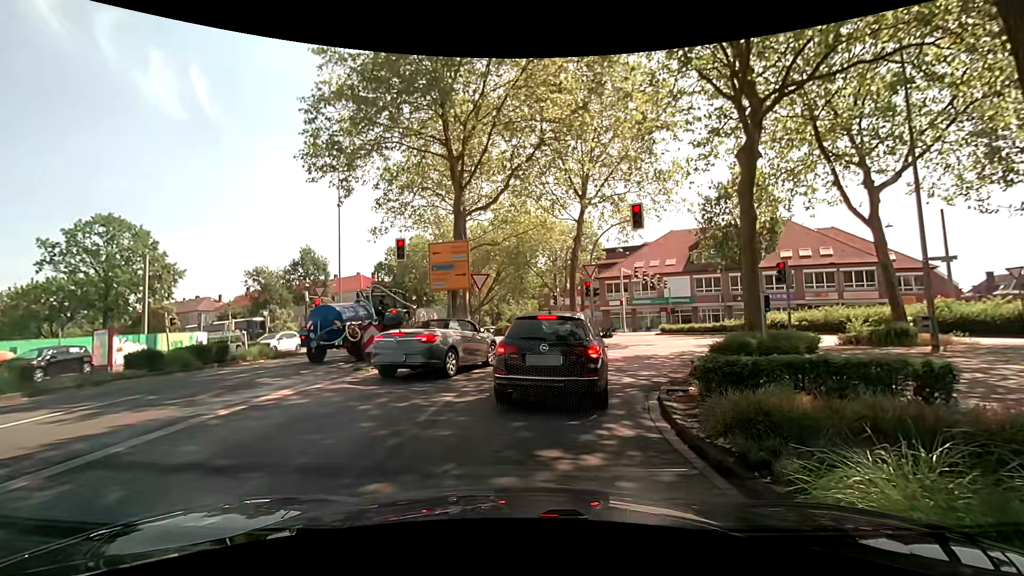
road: primary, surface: asphalt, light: Day
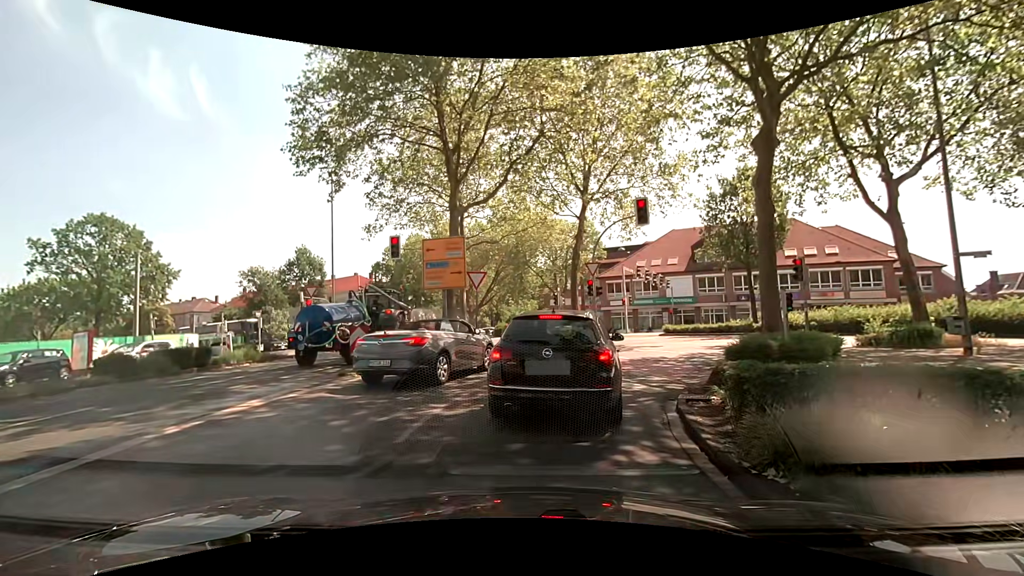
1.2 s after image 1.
(0.0, +1.1) m; 0°
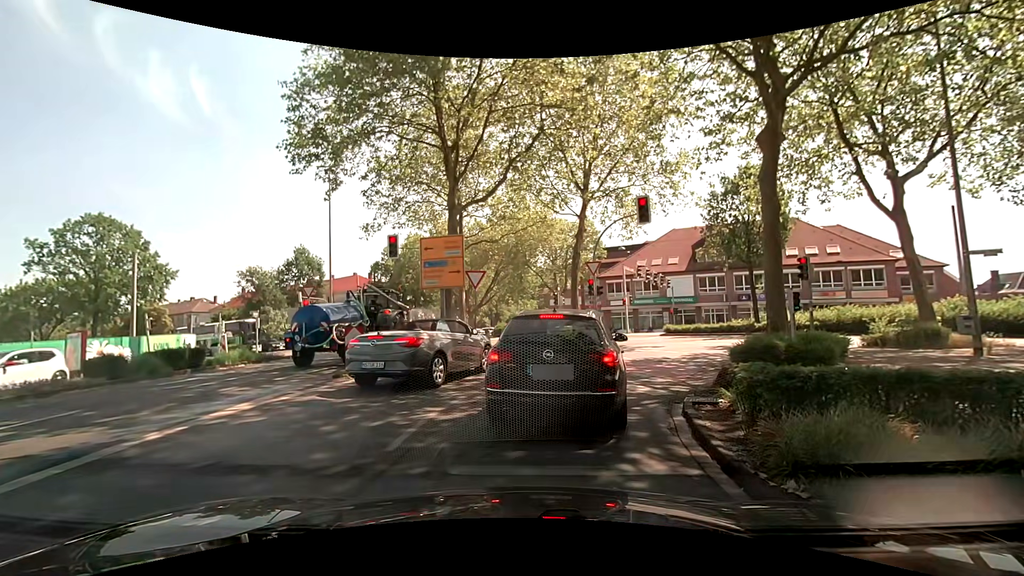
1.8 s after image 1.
(0.0, +0.3) m; 0°
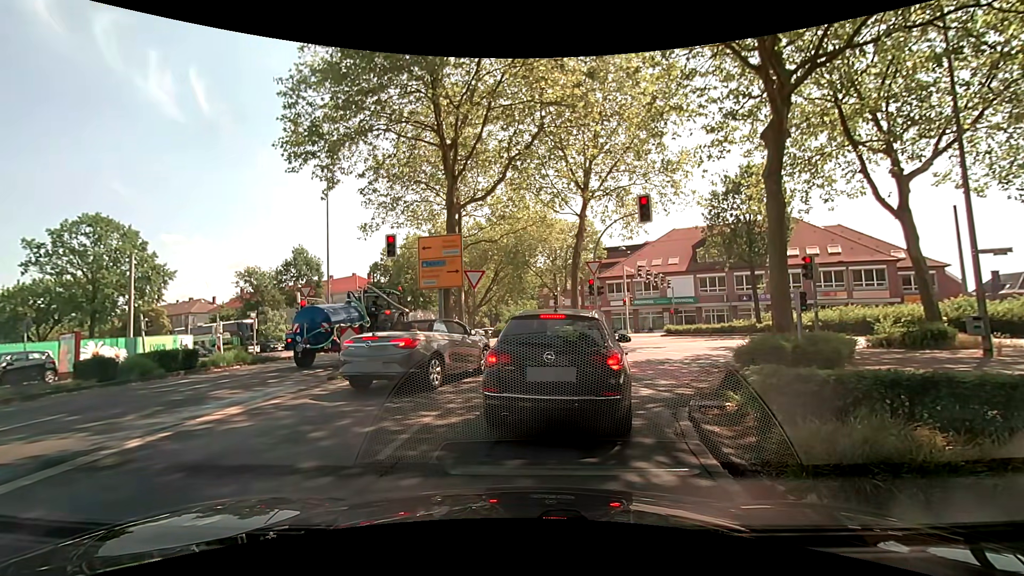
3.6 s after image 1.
(0.0, +0.4) m; 0°
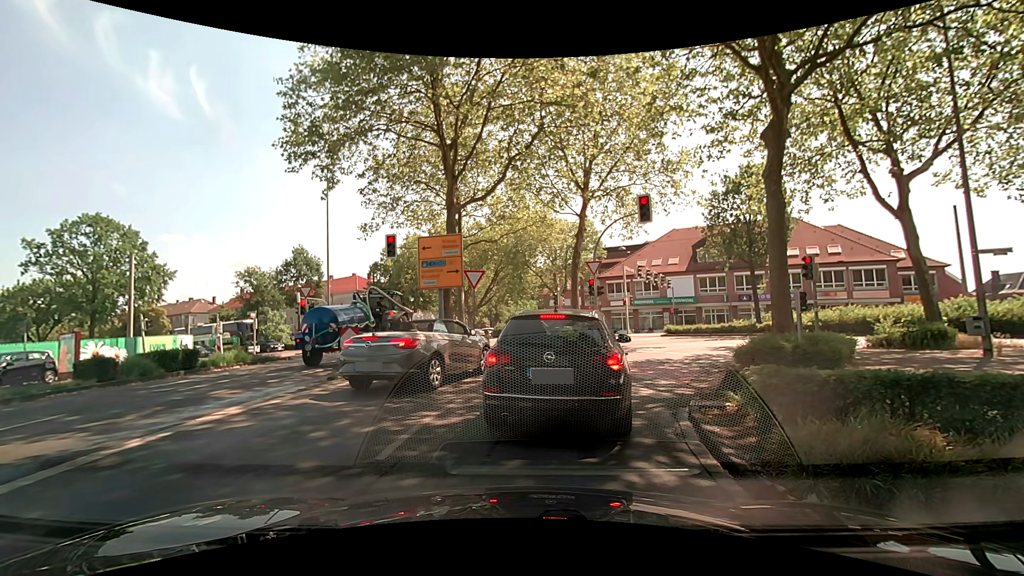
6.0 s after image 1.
(0.0, +0.1) m; 0°
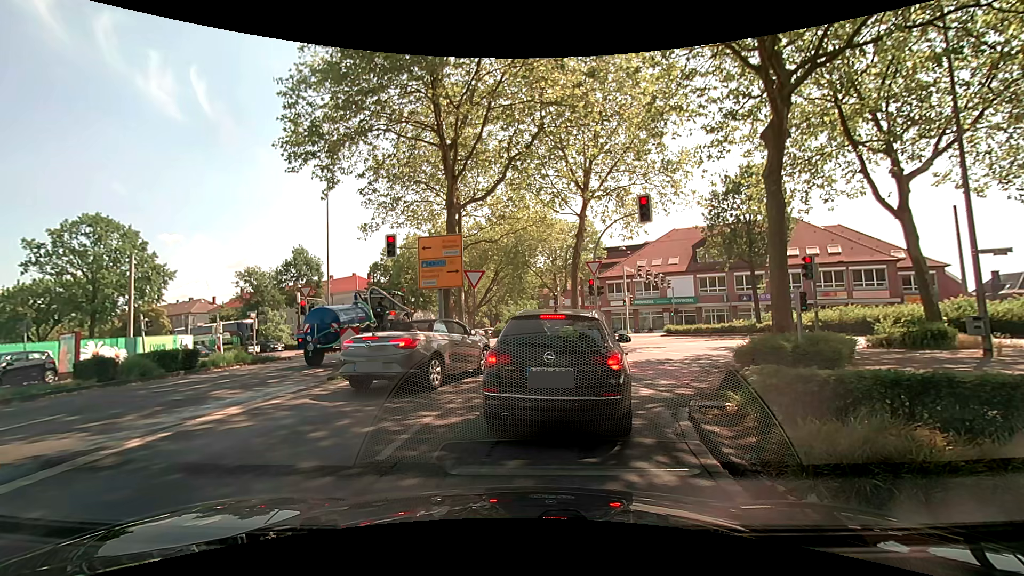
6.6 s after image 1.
(0.0, 0.0) m; 0°
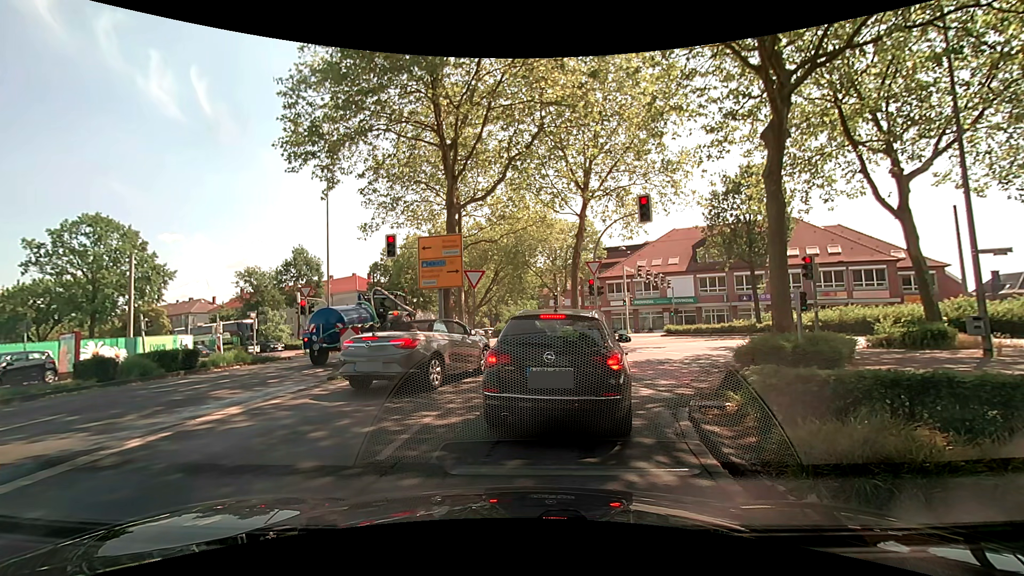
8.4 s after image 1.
(0.0, 0.0) m; 0°
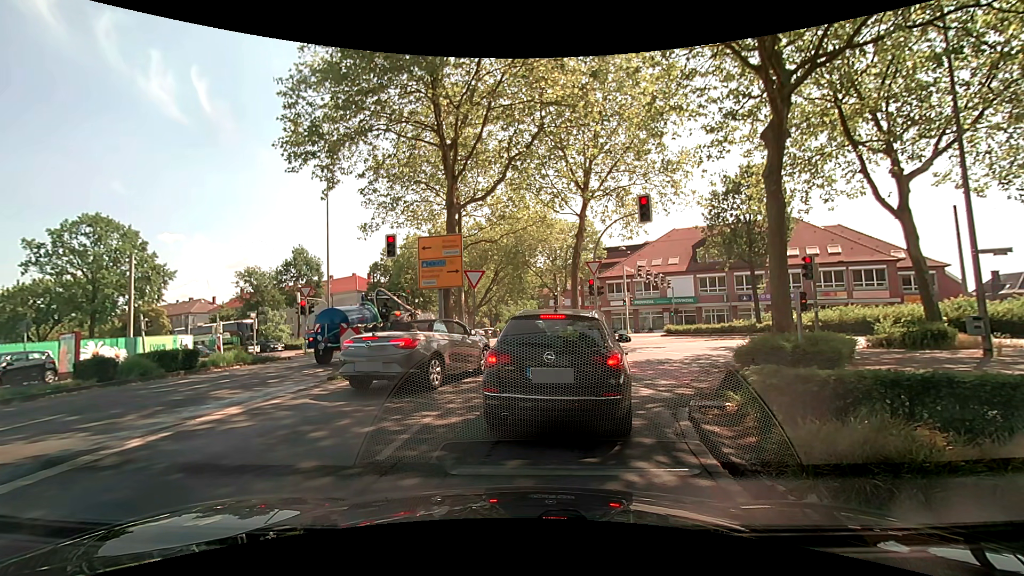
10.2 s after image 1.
(0.0, 0.0) m; 0°
